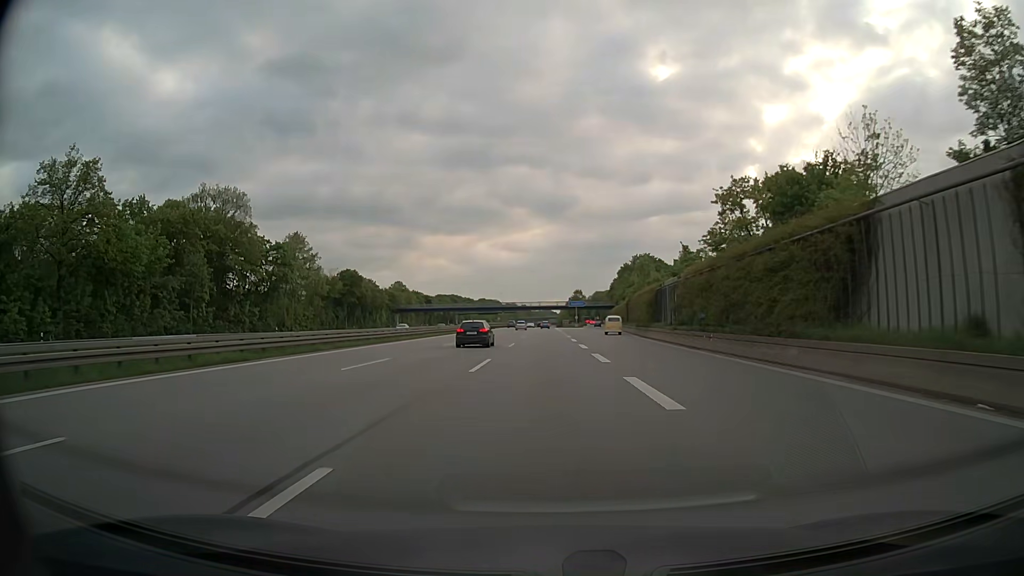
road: motorway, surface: asphalt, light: Day
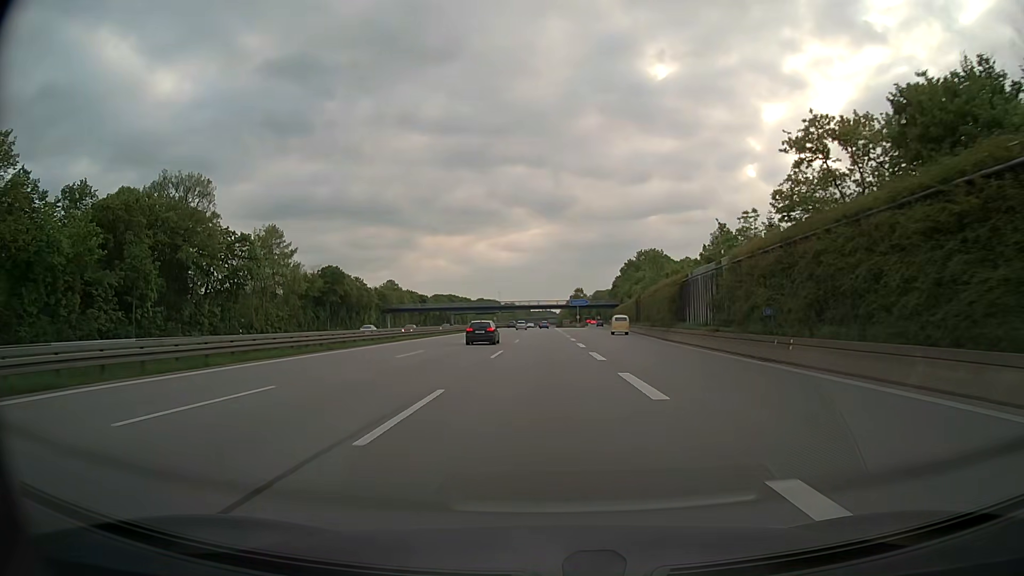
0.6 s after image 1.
(0.0, +10.8) m; 0°
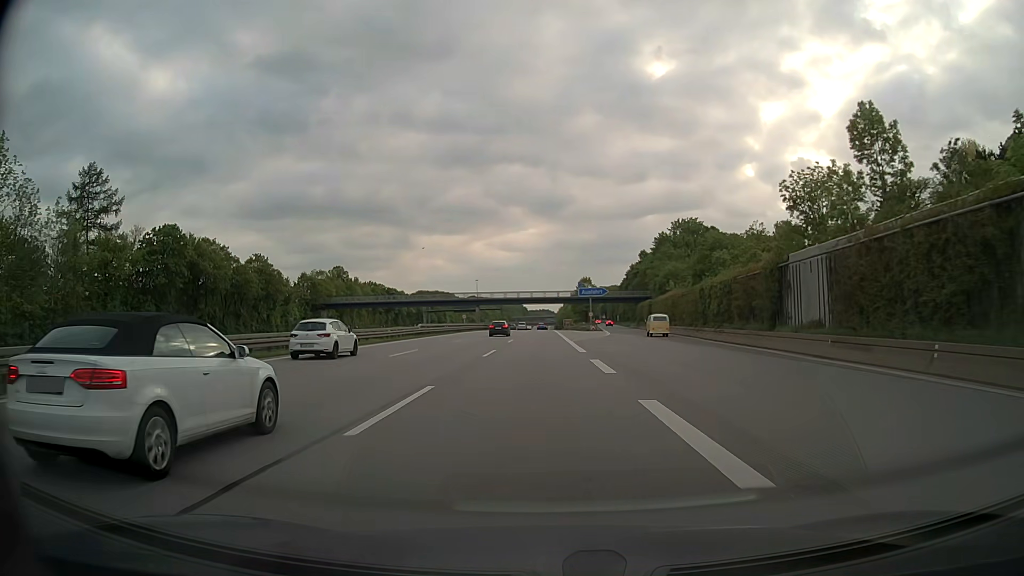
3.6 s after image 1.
(+0.4, +54.0) m; +1°
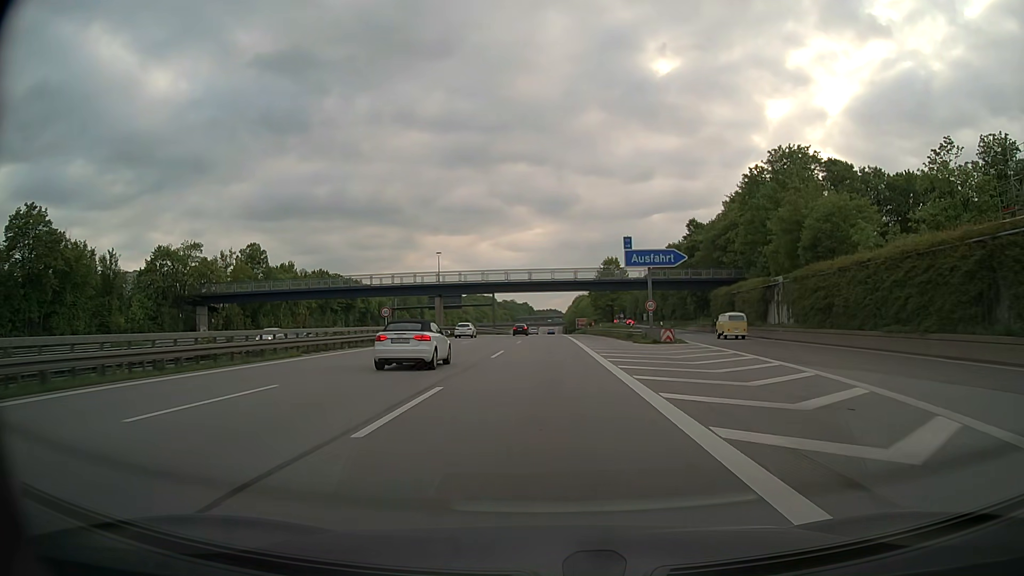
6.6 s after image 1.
(-0.3, +54.0) m; -1°
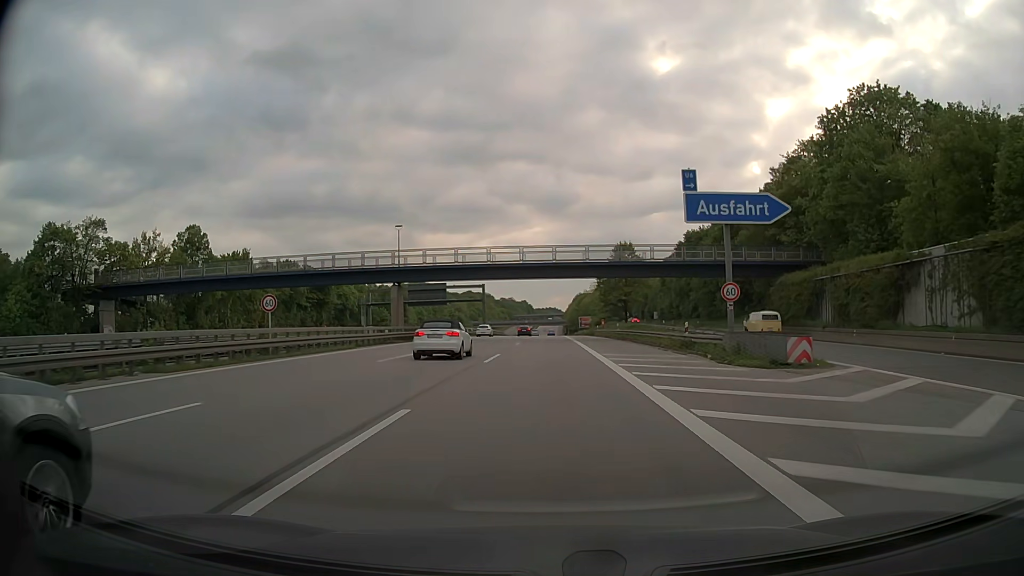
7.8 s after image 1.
(0.0, +21.6) m; 0°
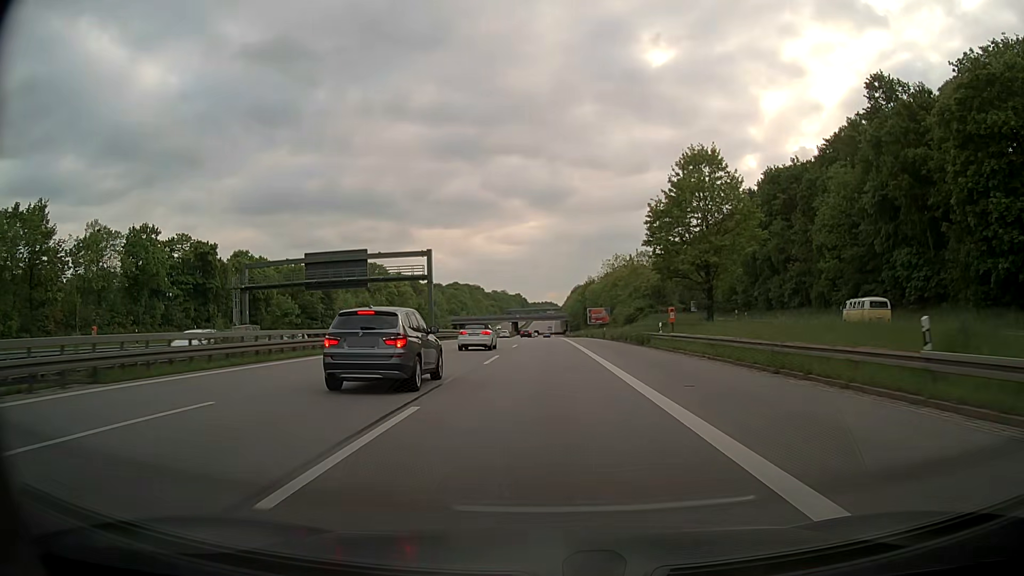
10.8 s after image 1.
(+0.3, +54.0) m; 0°
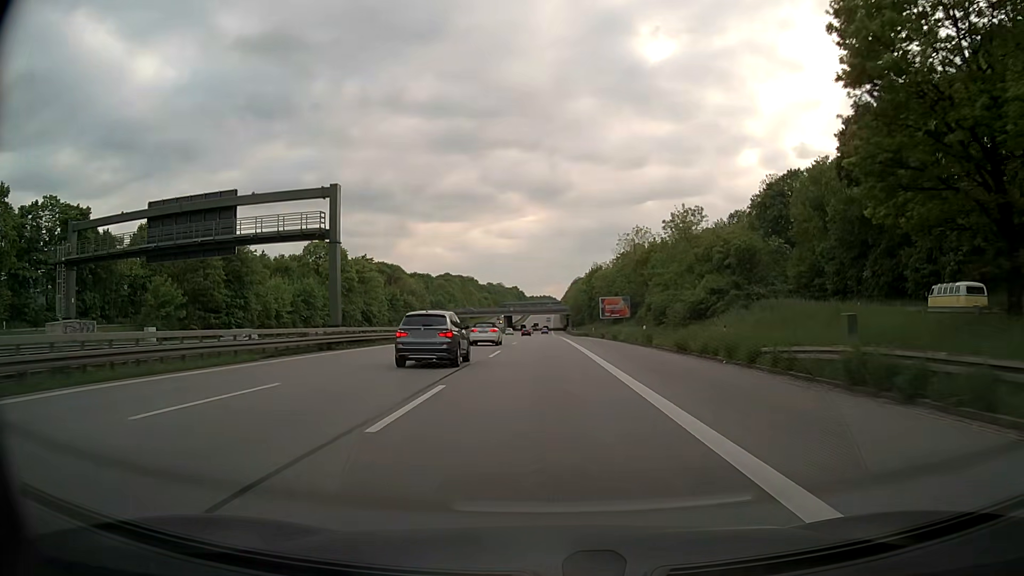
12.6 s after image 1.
(0.0, +32.5) m; 0°
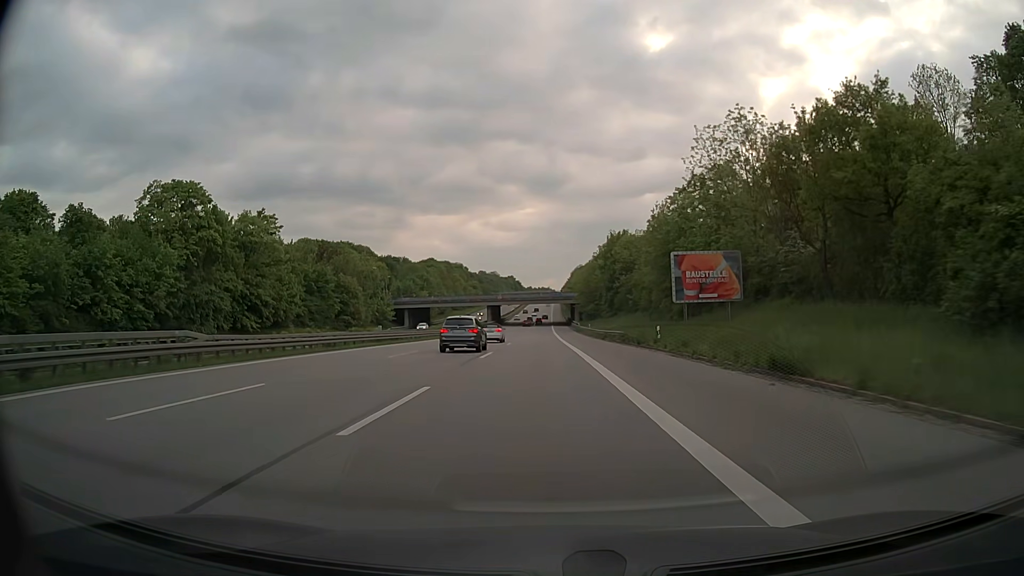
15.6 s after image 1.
(+0.1, +54.4) m; 0°
(0, +10) (0, +20) (0, +30) (0, +40) (0, +50) (0, +60) (0, +70) (0, +80) (-1, +90) (-1, +100) m
